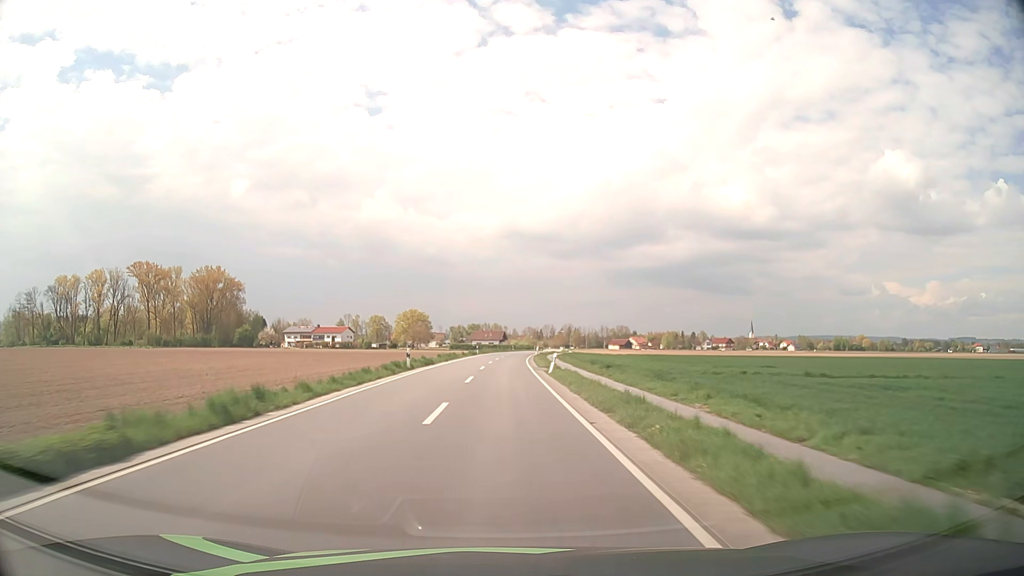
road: secondary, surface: asphalt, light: Day
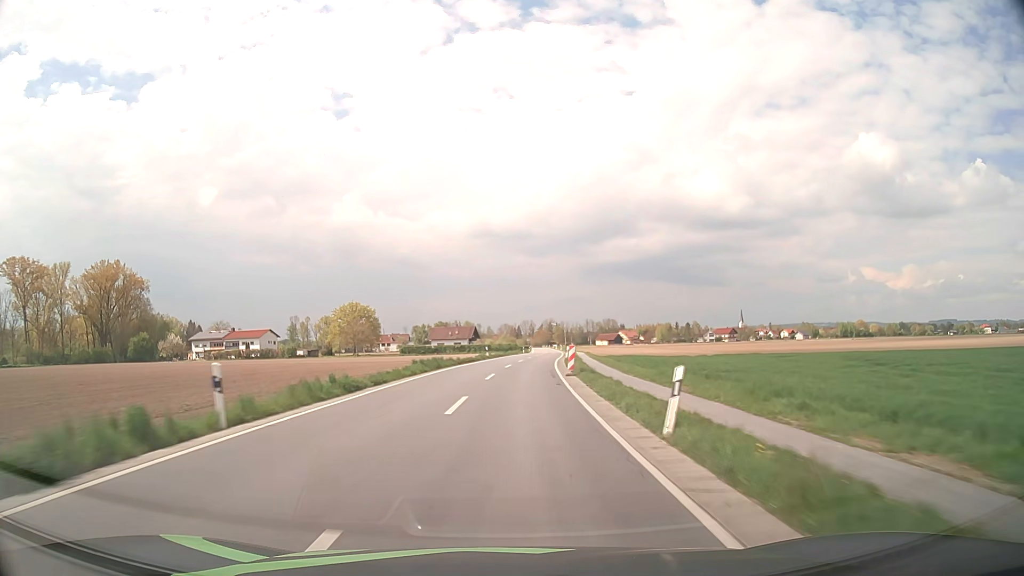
(+0.7, +70.5) m; +2°
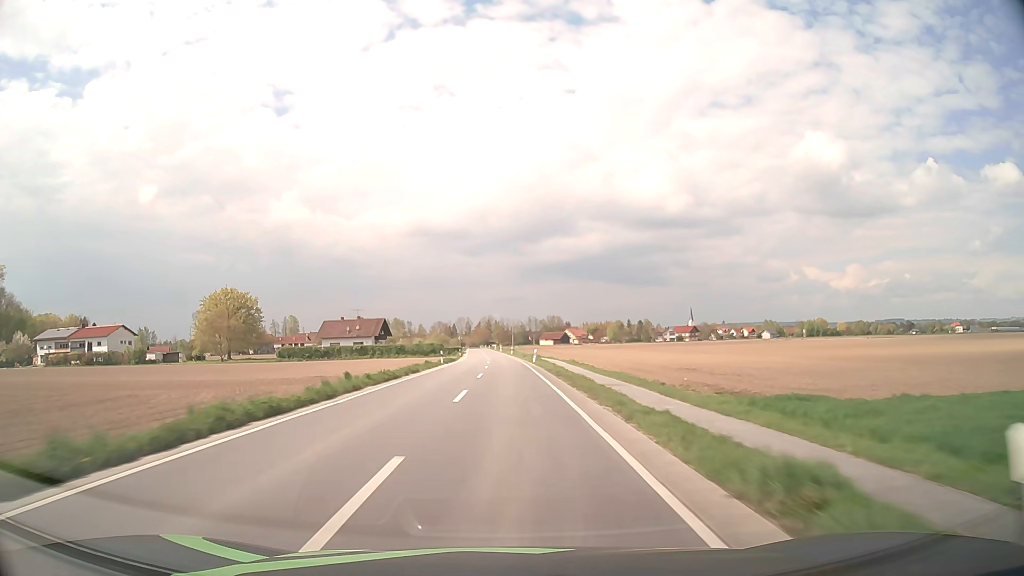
(+2.9, +56.6) m; +5°
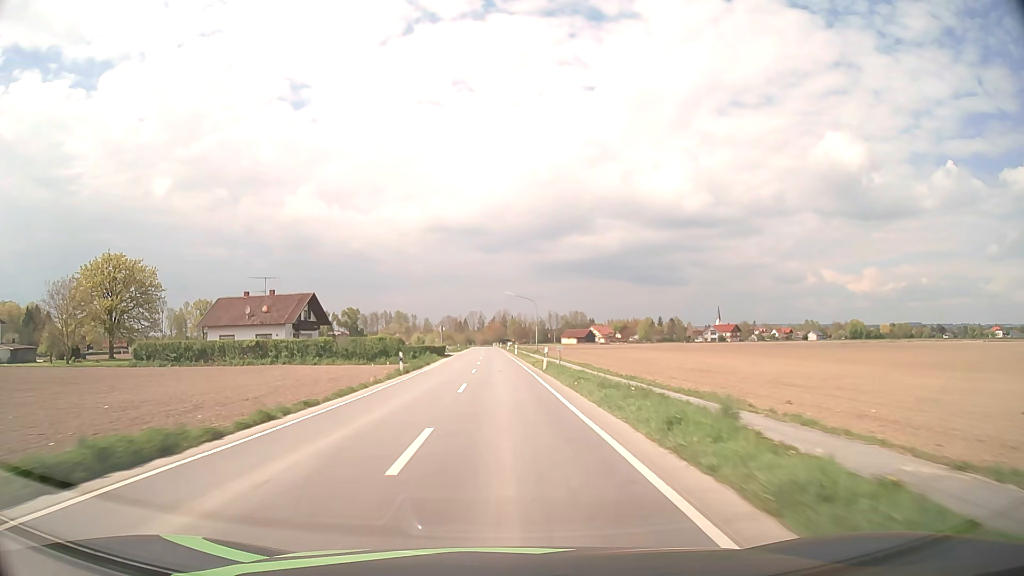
(-0.3, +56.9) m; -1°
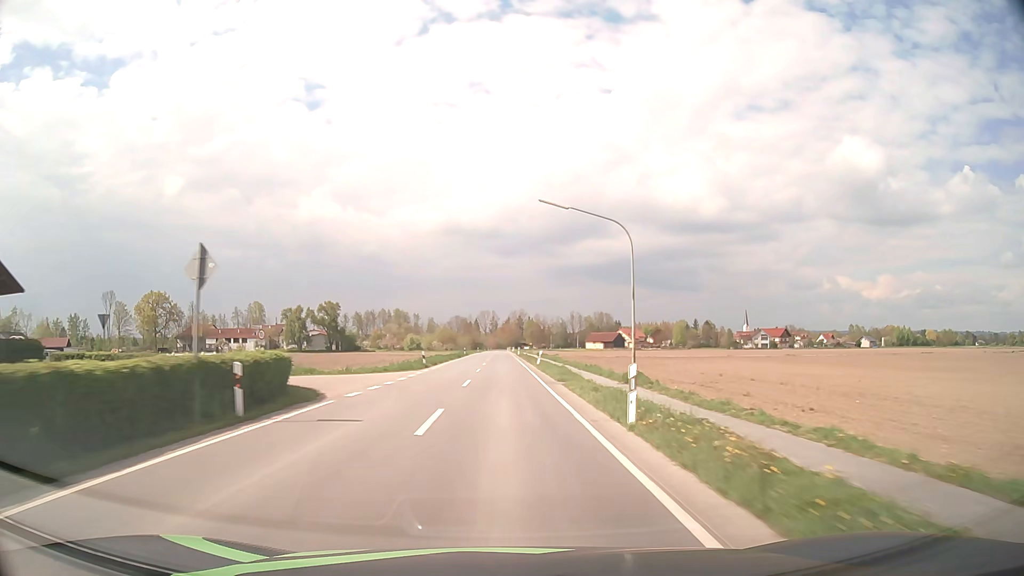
(-0.8, +56.9) m; -1°
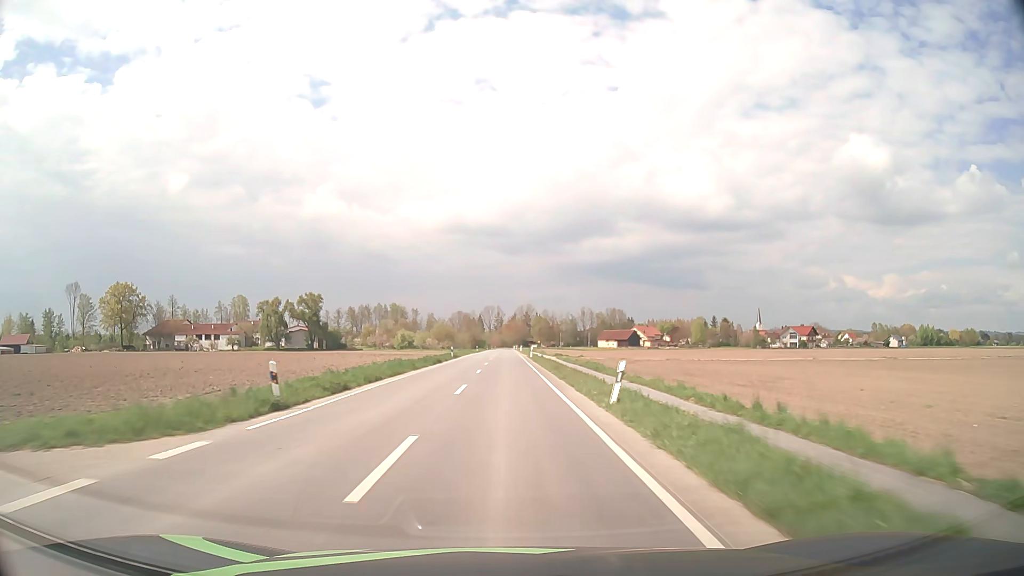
(-0.1, +28.1) m; -1°
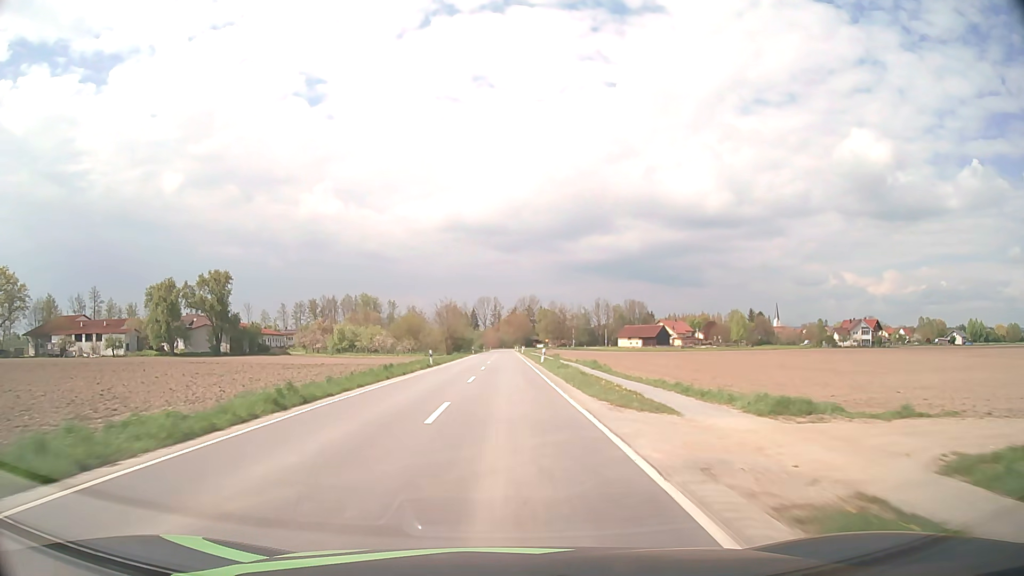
(+0.2, +66.1) m; 0°
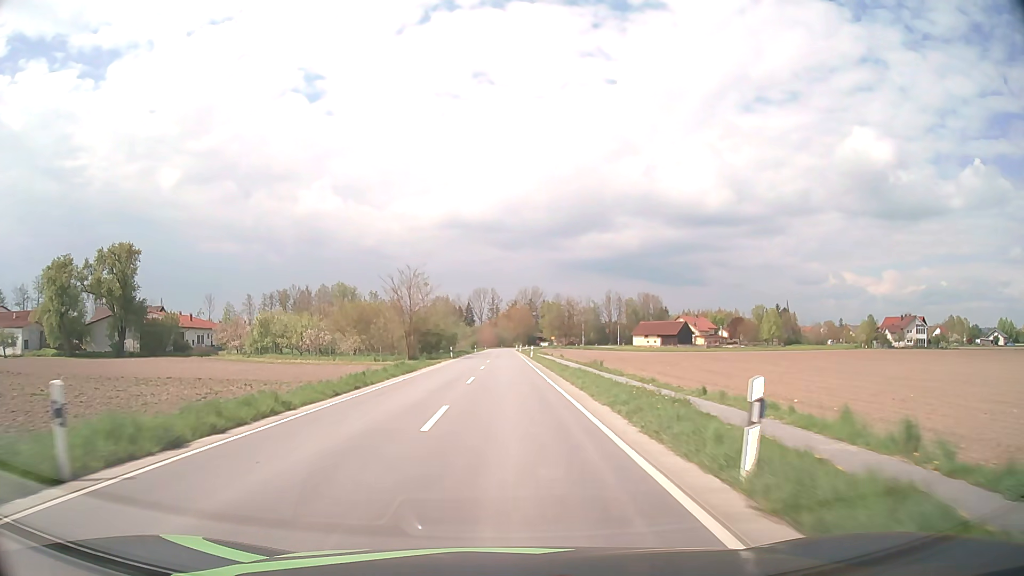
(0.0, +36.5) m; 0°
(0, +10) (0, +20) (0, +30) (0, +40) (0, +50) (0, +60) (0, +70) (0, +80) (0, +90) (0, +100) m
